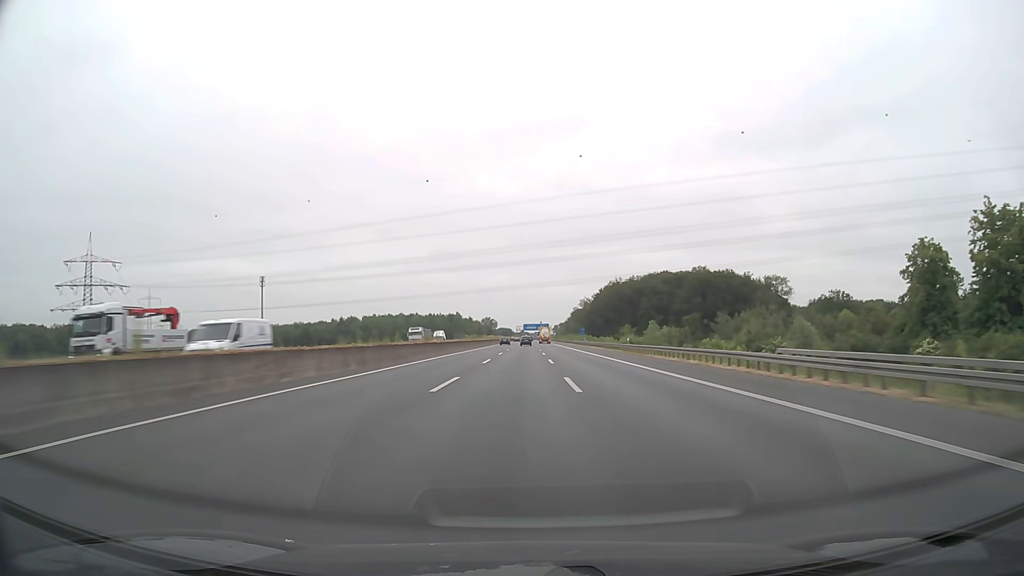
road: motorway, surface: asphalt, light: Day
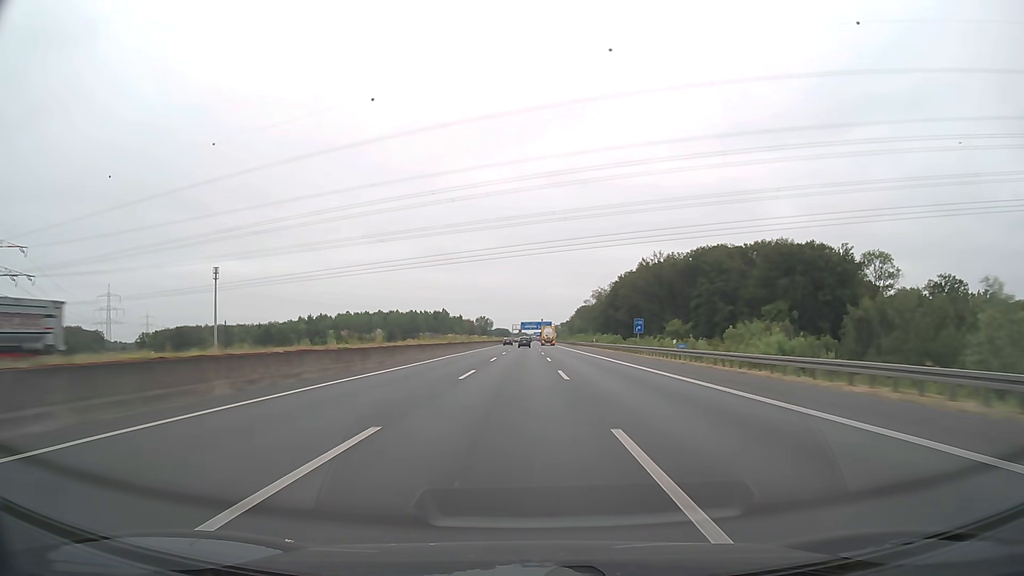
(0.0, +67.0) m; 0°
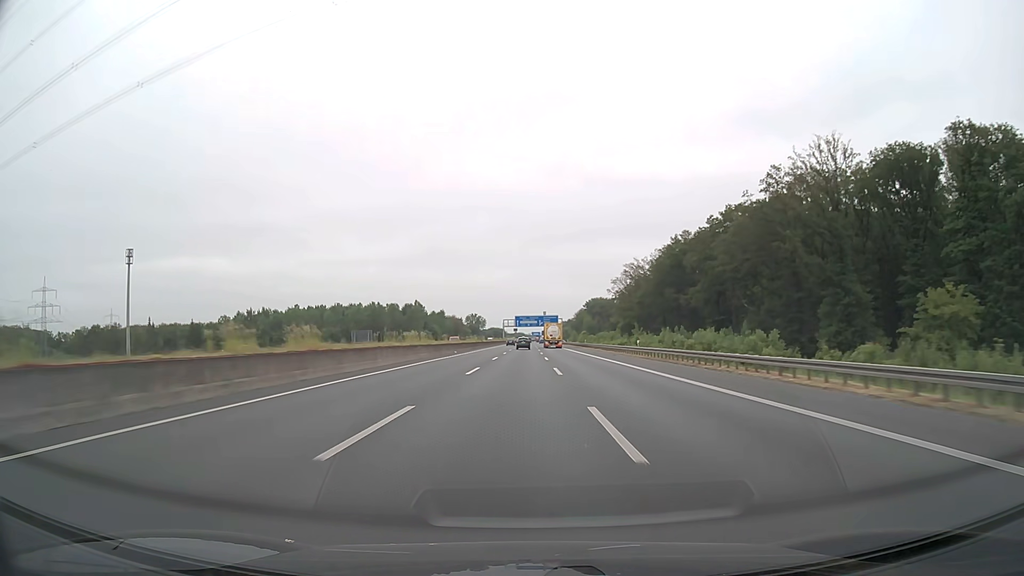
(+0.1, +88.0) m; 0°
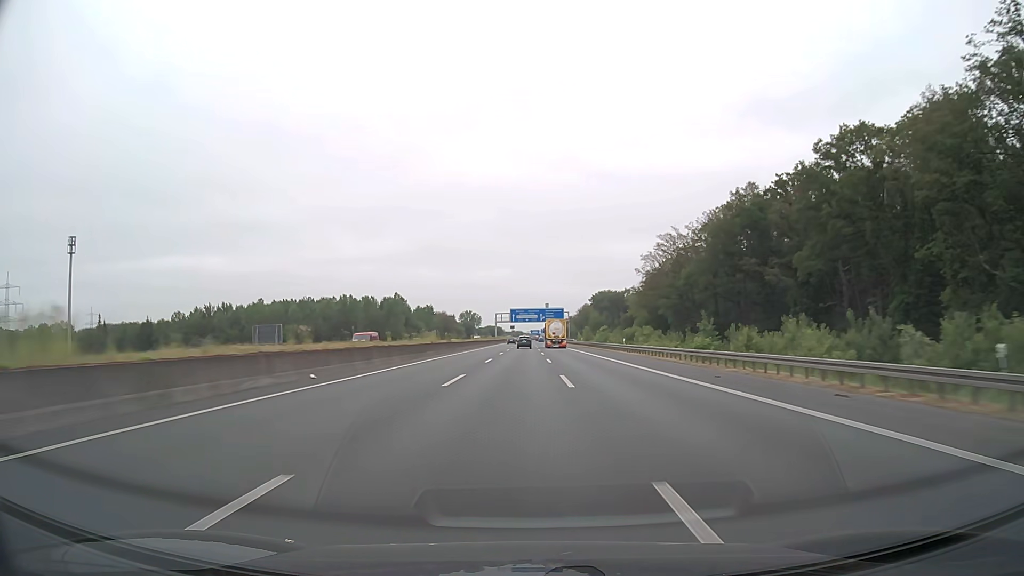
(0.0, +43.5) m; 0°
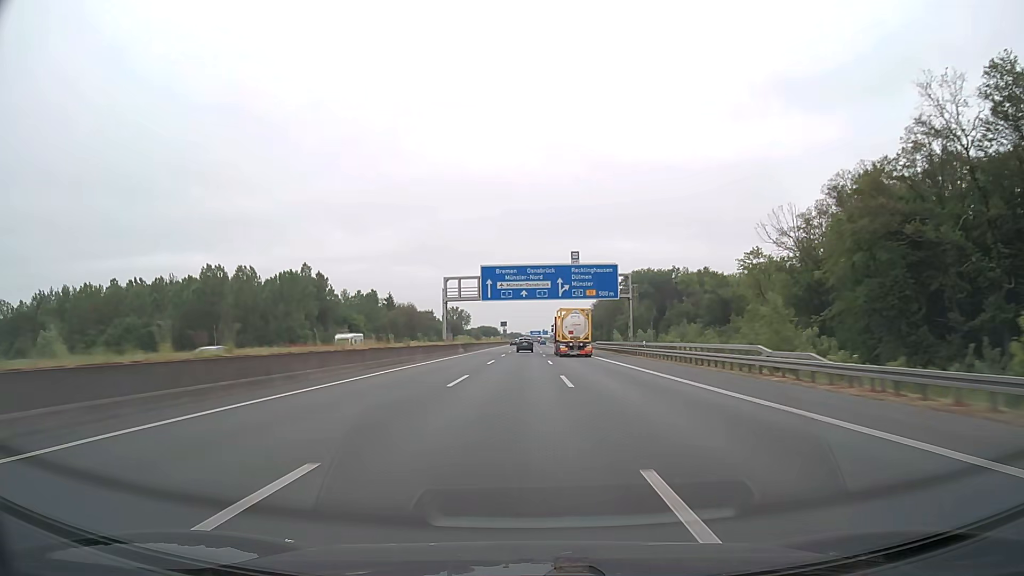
(+0.1, +109.0) m; 0°
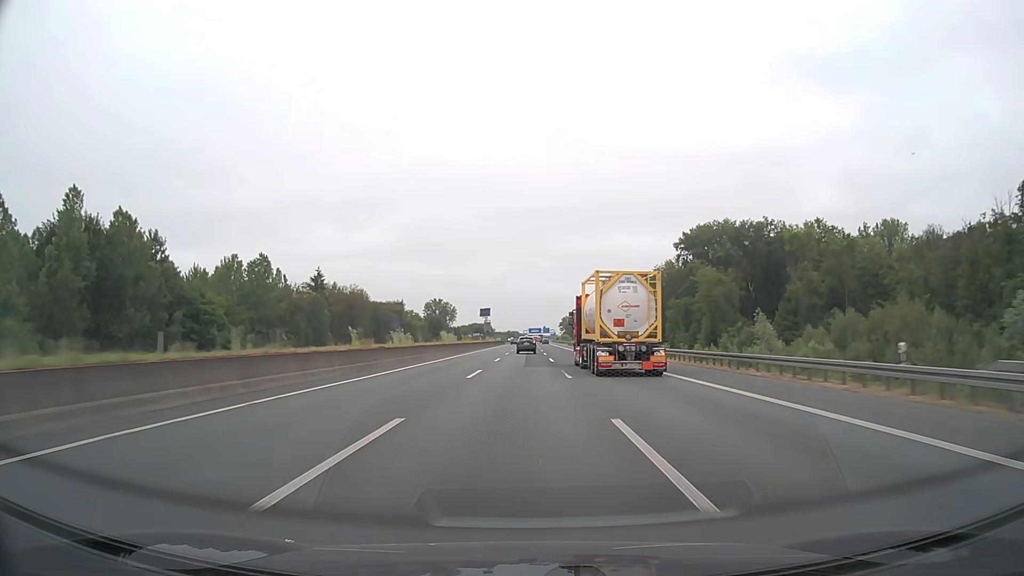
(0.0, +87.4) m; 0°
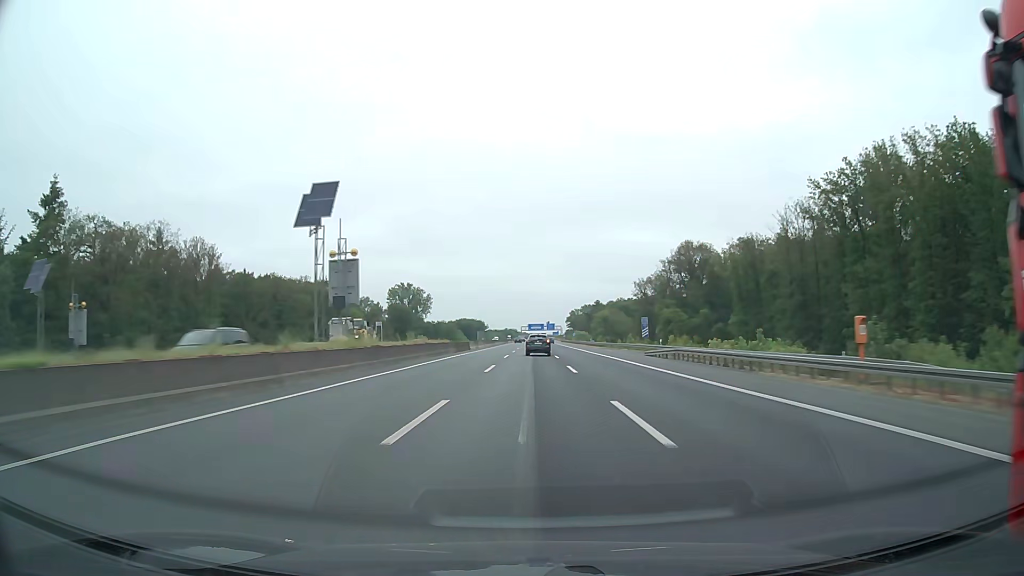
(-0.1, +106.3) m; 0°
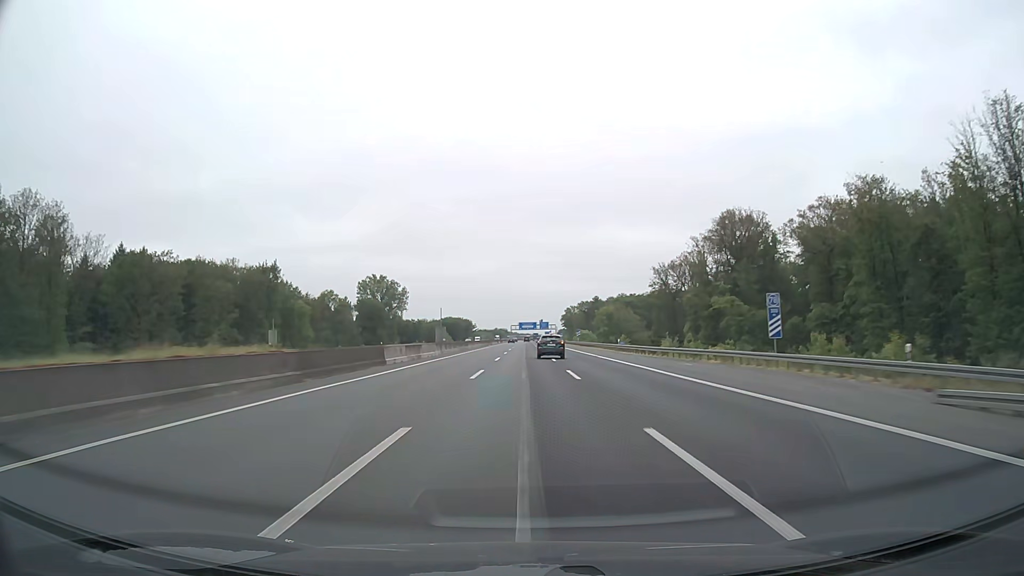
(+0.1, +40.9) m; +1°
(0, +10) (0, +20) (0, +30) (0, +40) (+1, +50) (+1, +60) (+1, +70) (+2, +80) (+2, +90) (+2, +100) m
